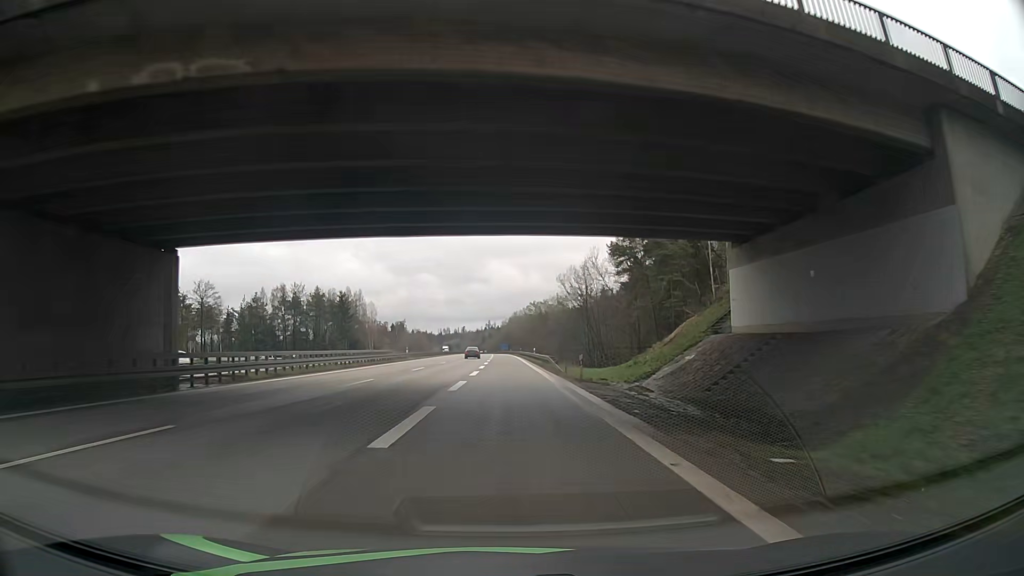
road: motorway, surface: asphalt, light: Day
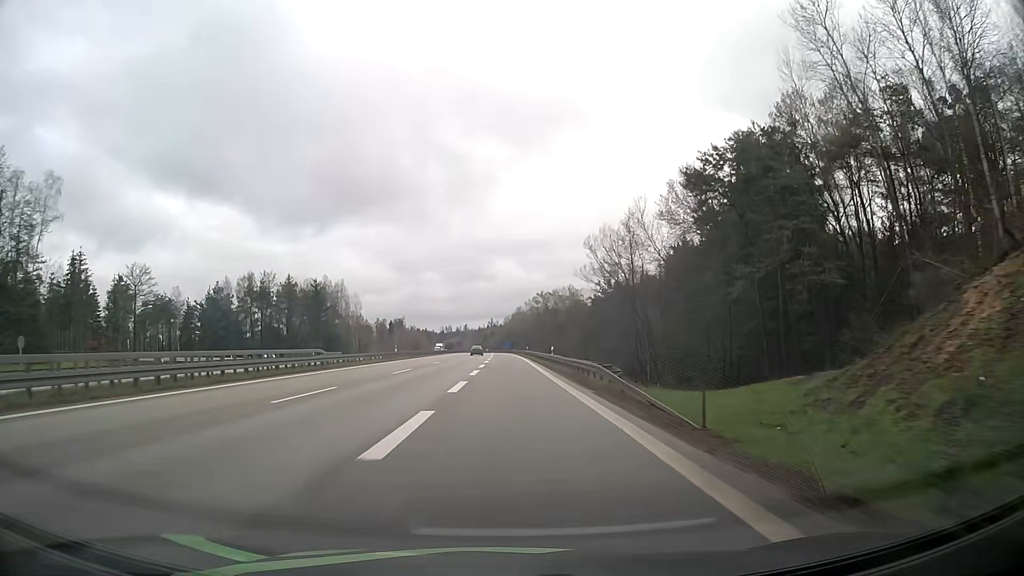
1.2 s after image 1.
(-0.1, +25.4) m; -1°
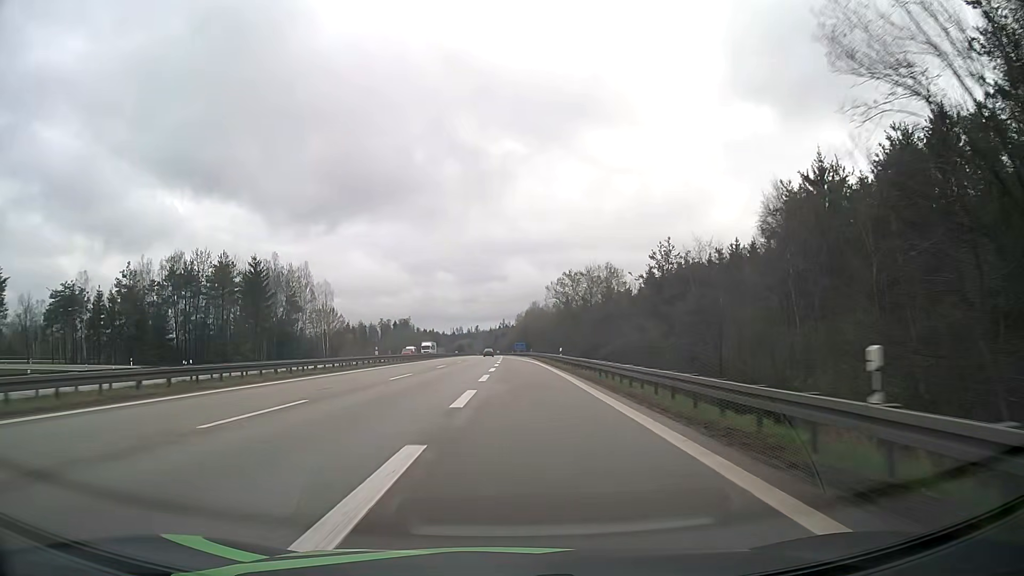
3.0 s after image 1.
(-0.2, +41.5) m; 0°
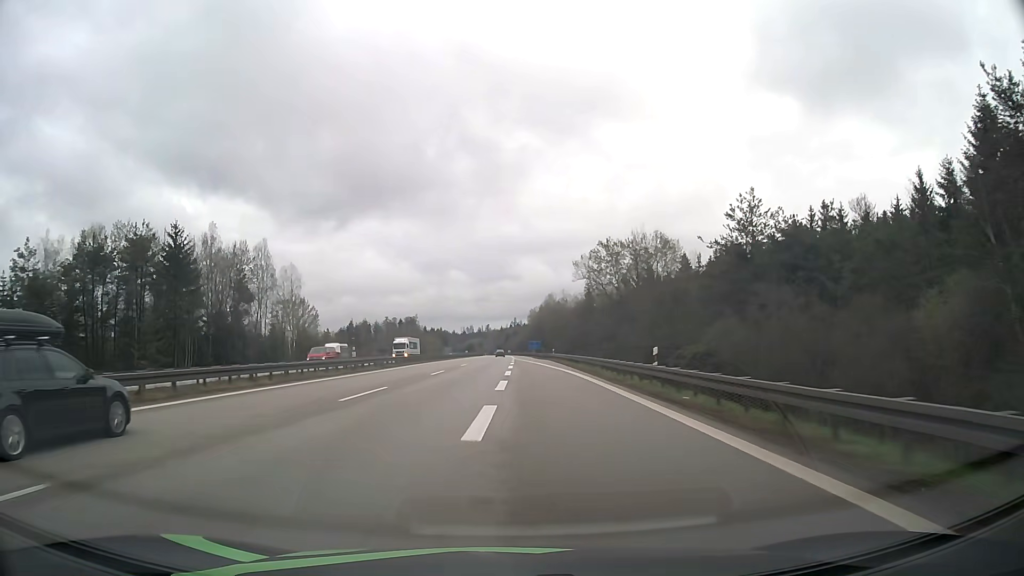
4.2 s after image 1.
(-0.3, +29.7) m; -1°
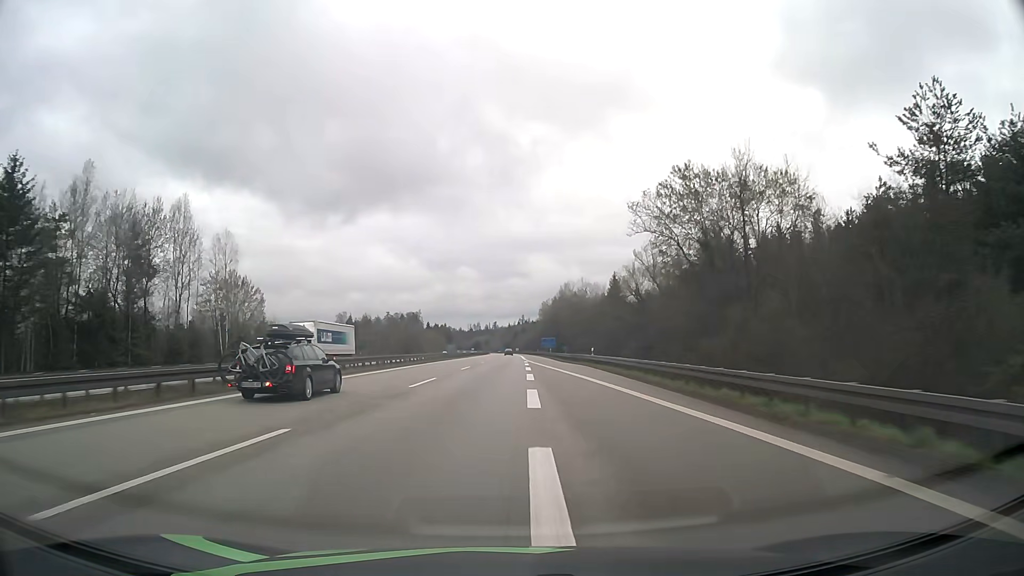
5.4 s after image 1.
(-0.2, +31.2) m; -1°
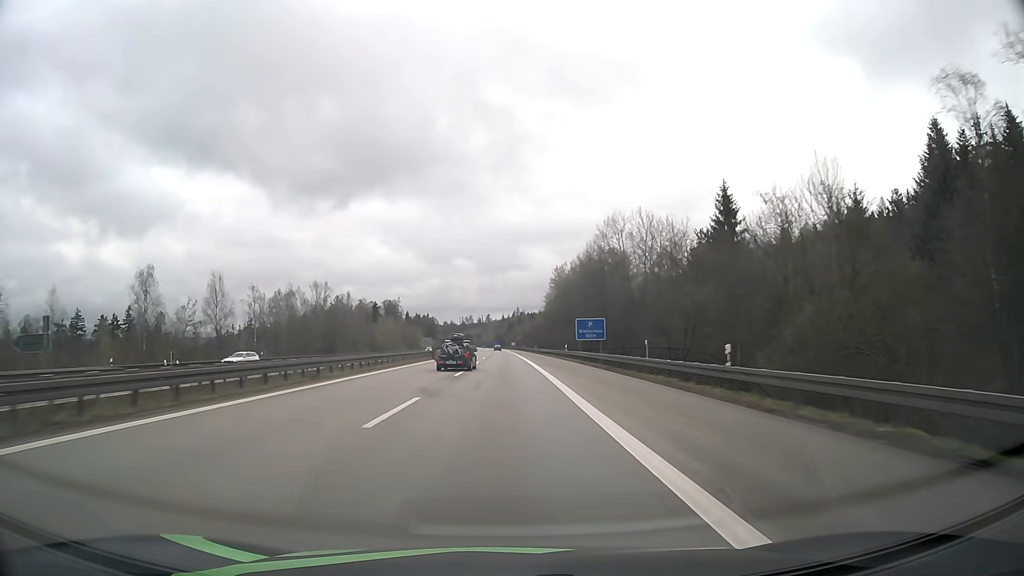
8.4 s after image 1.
(+0.6, +83.8) m; +1°
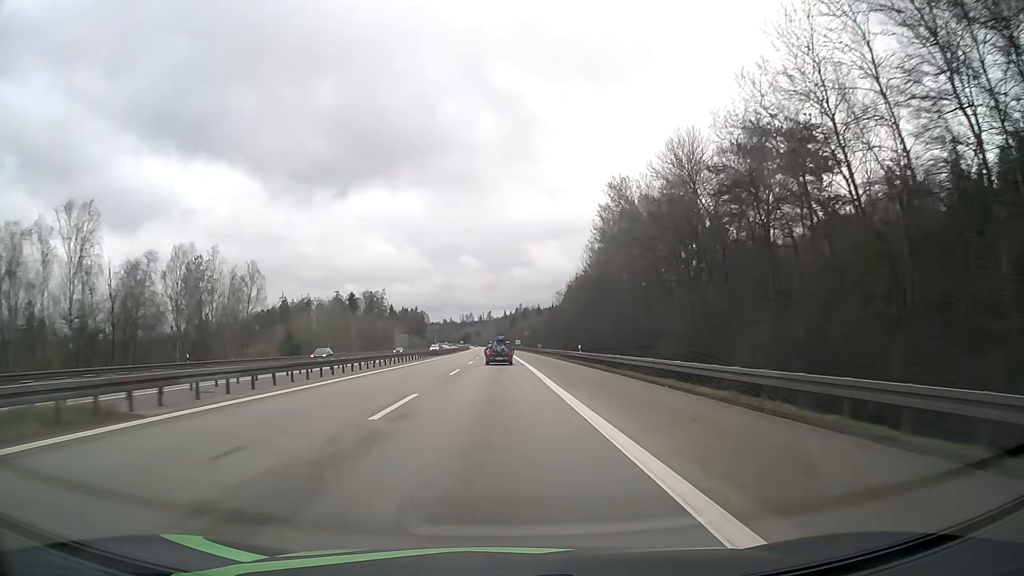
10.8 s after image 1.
(0.0, +71.1) m; 0°
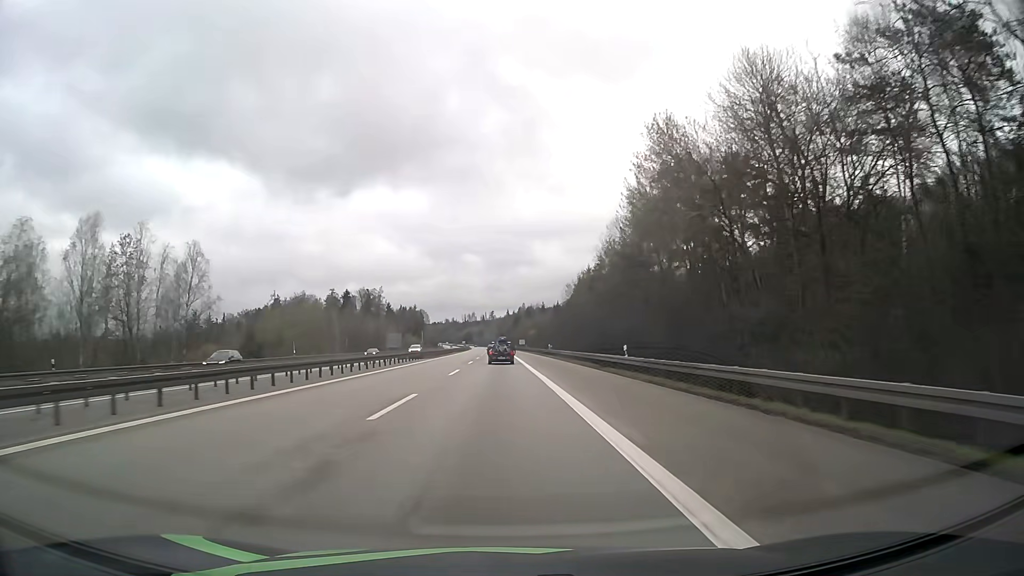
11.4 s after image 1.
(-0.1, +18.2) m; 0°
(0, +10) (0, +20) (0, +30) (0, +40) (0, +50) (0, +60) (-1, +70) (-1, +80) (-1, +90) (-1, +100) m
